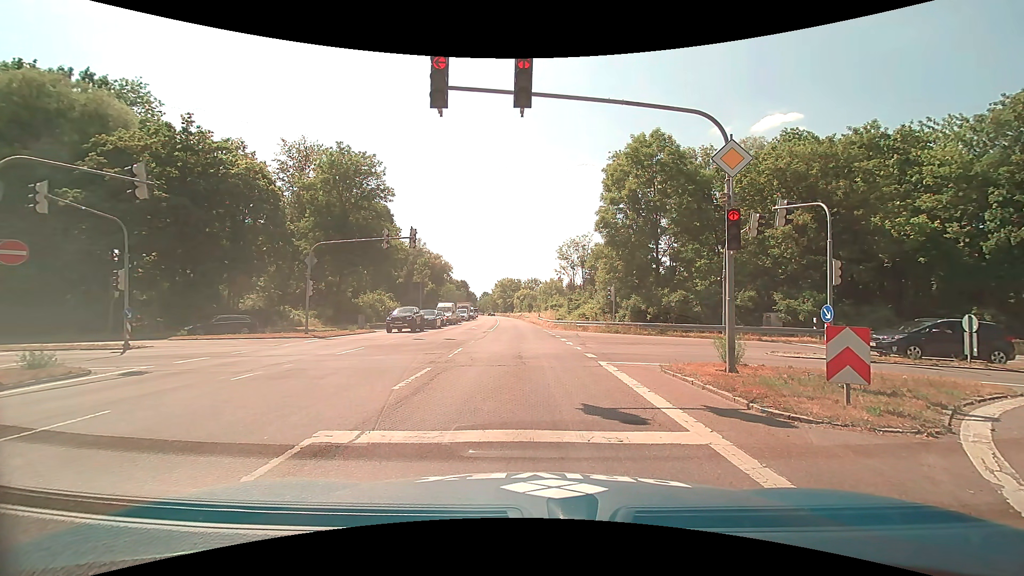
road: trunk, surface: asphalt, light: Day
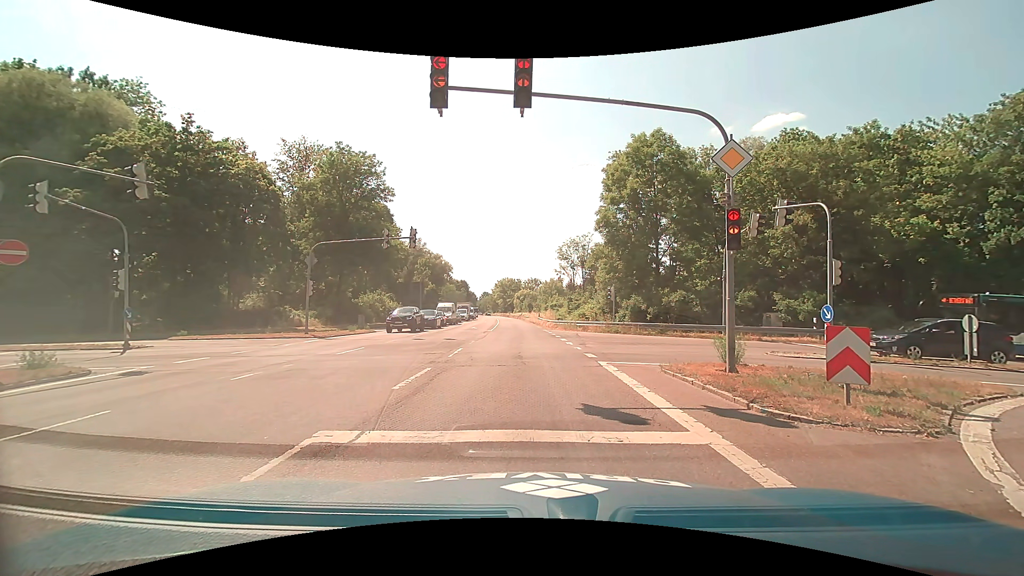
(0.0, 0.0) m; 0°
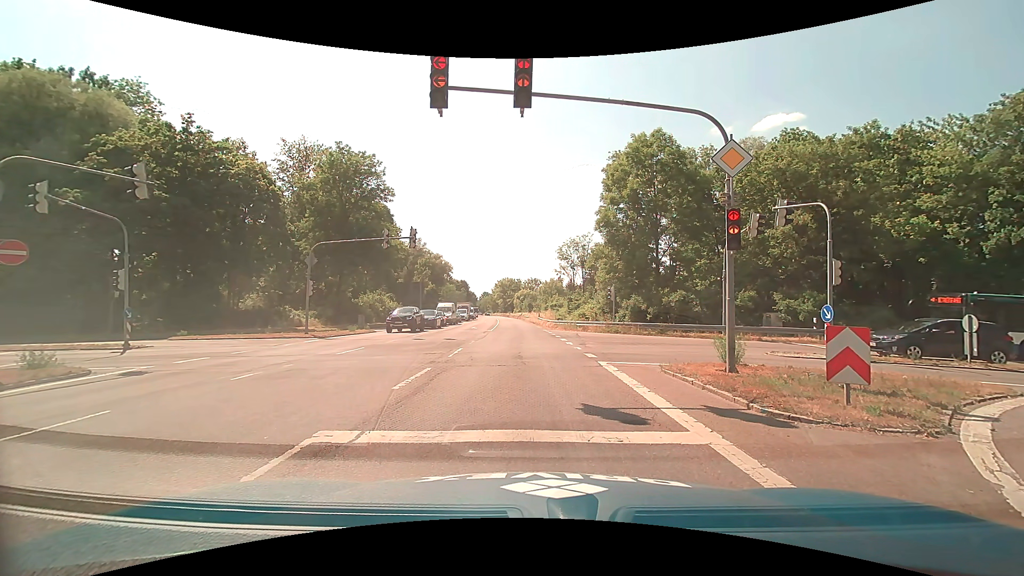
(0.0, 0.0) m; 0°
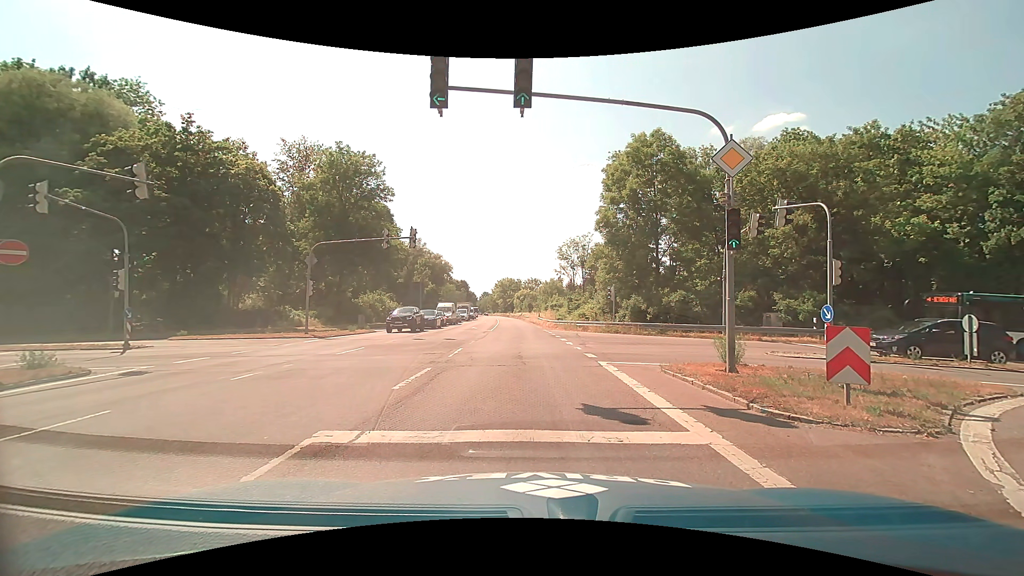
(0.0, 0.0) m; 0°
(0, +10) (-1, +20) (-1, +30) (-2, +40) (-2, +50) (-3, +60) (-3, +70) (-4, +80) (-5, +90) (-5, +100) m
